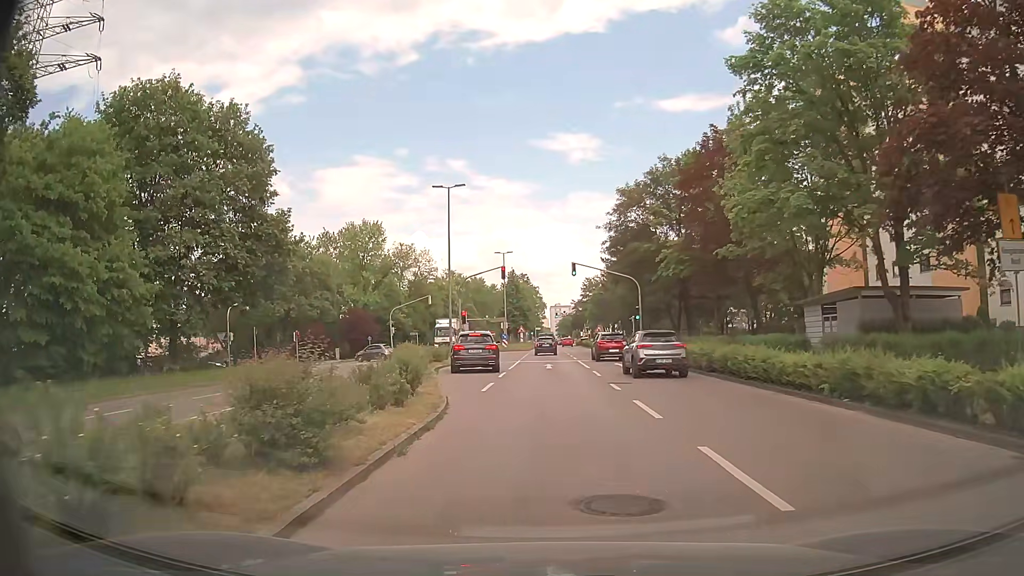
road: tertiary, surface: asphalt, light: Day
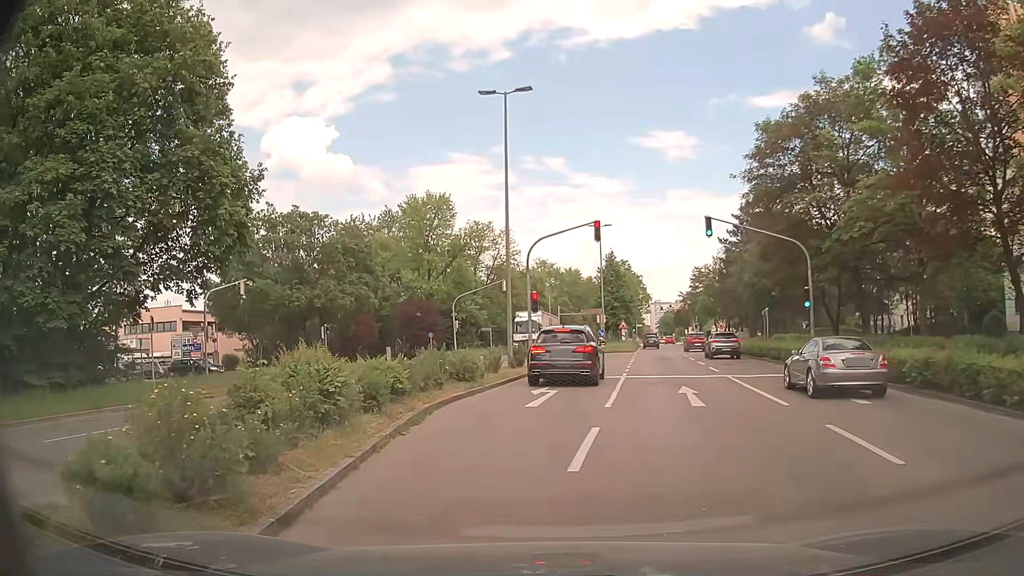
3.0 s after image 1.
(-0.5, +16.4) m; -7°
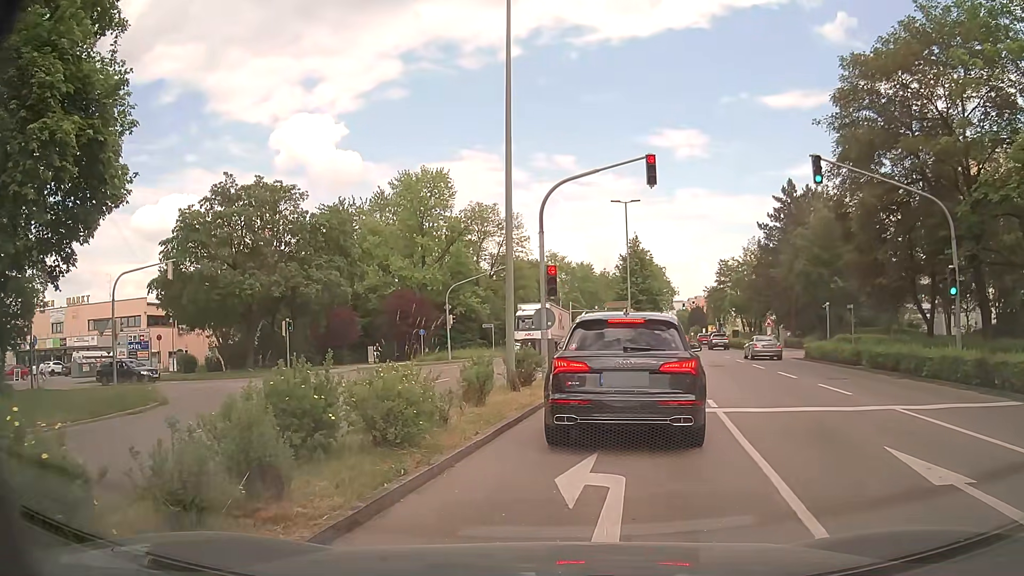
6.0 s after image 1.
(-0.5, +10.0) m; -2°
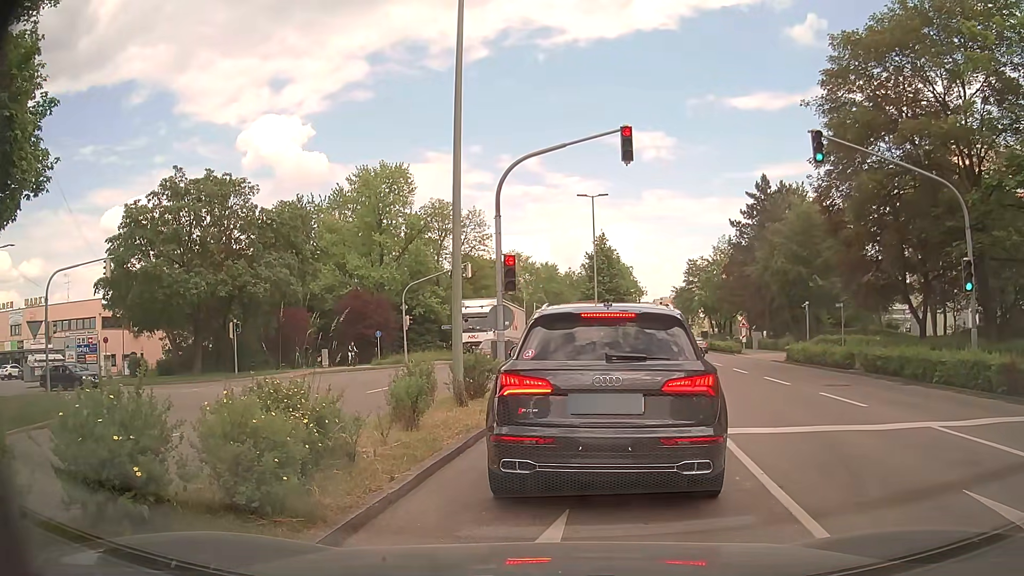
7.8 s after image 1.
(0.0, +2.4) m; +1°
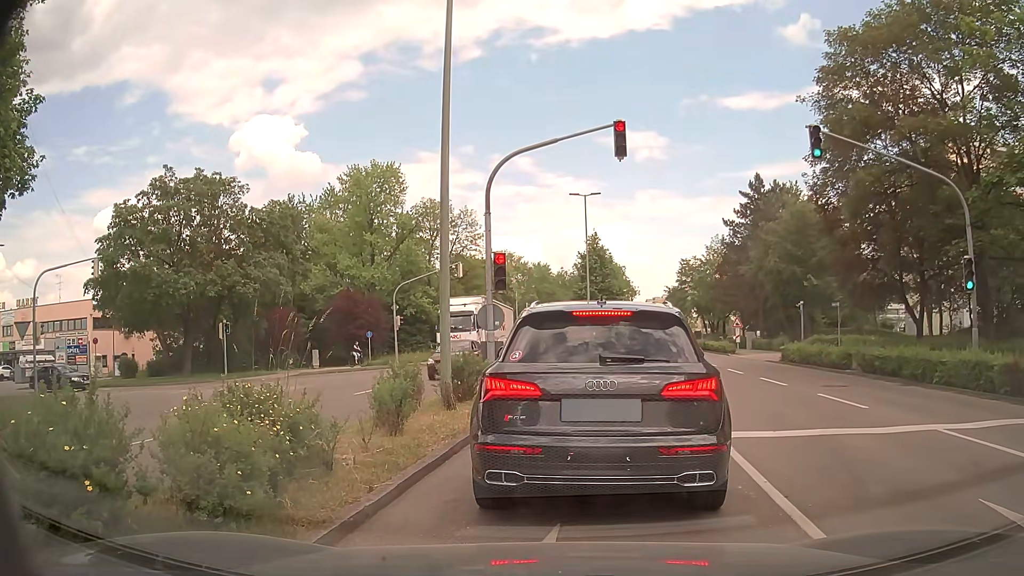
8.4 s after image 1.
(0.0, +0.4) m; 0°
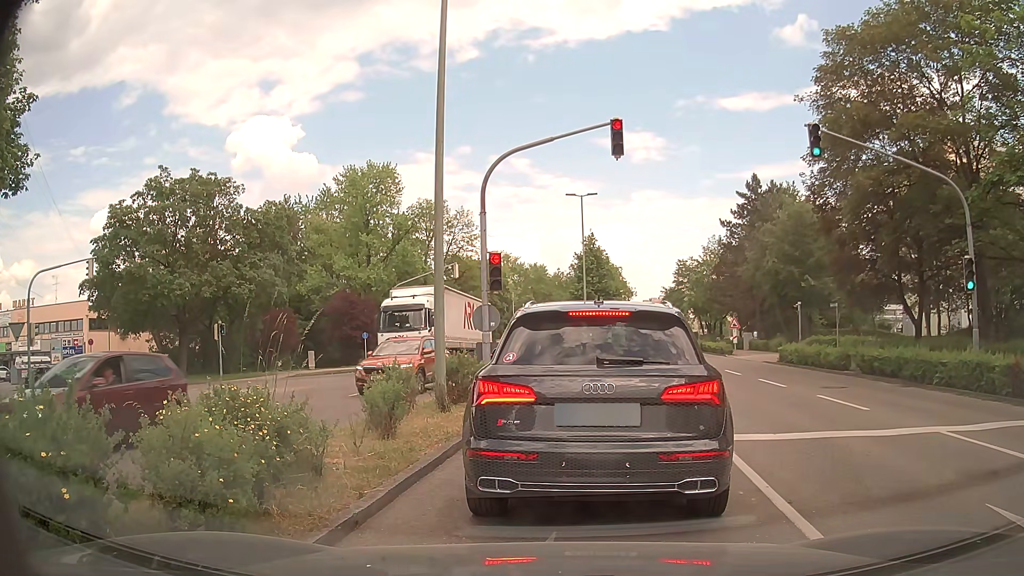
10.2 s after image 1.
(0.0, +0.2) m; 0°
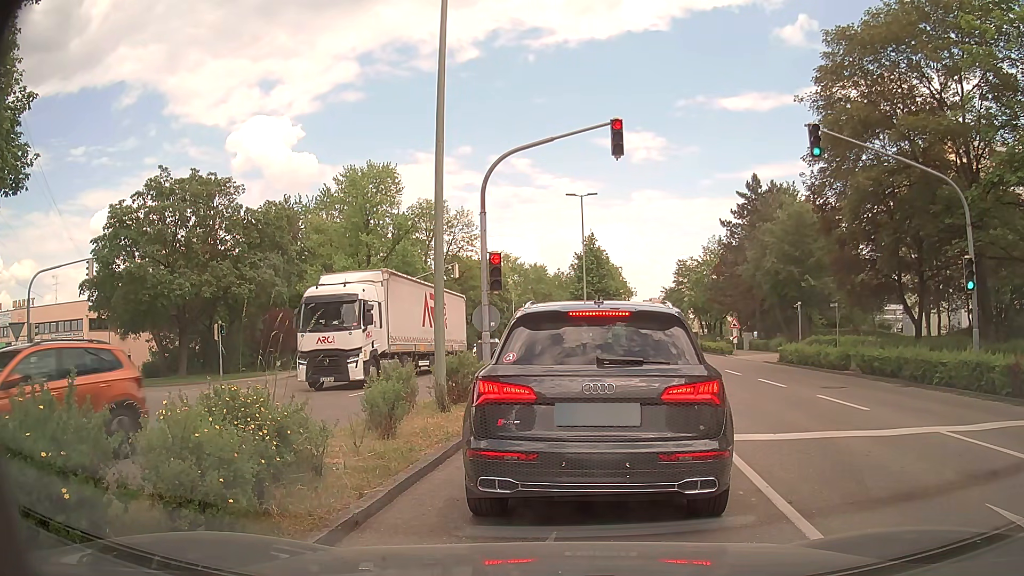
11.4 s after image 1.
(0.0, 0.0) m; 0°
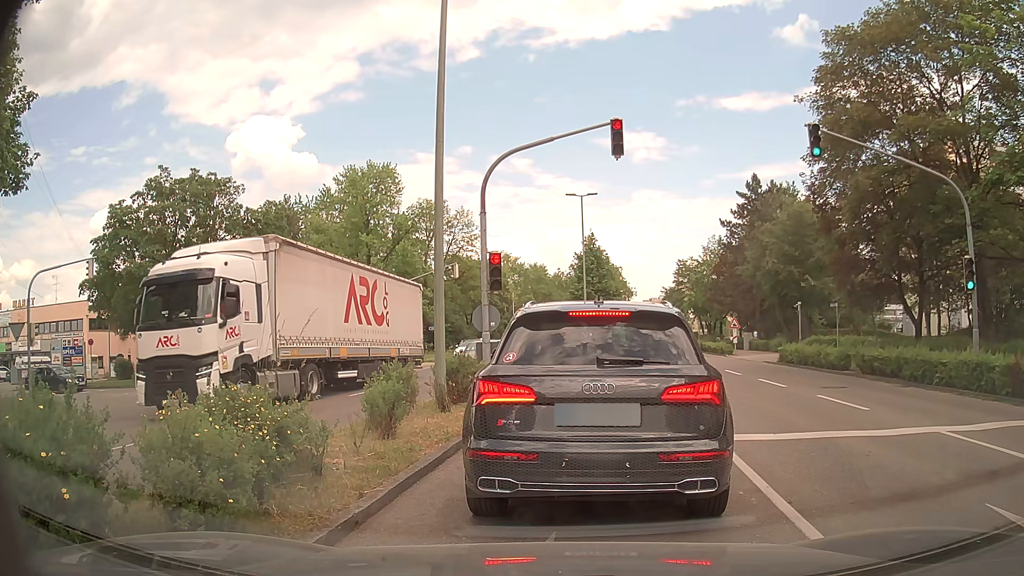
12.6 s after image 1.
(0.0, 0.0) m; 0°
(+1, +10) (+2, +20) (-2, +29) (-11, +33) (-21, +34) (-31, +35) (-40, +37) (-50, +38) (-60, +39) (-70, +40) m
